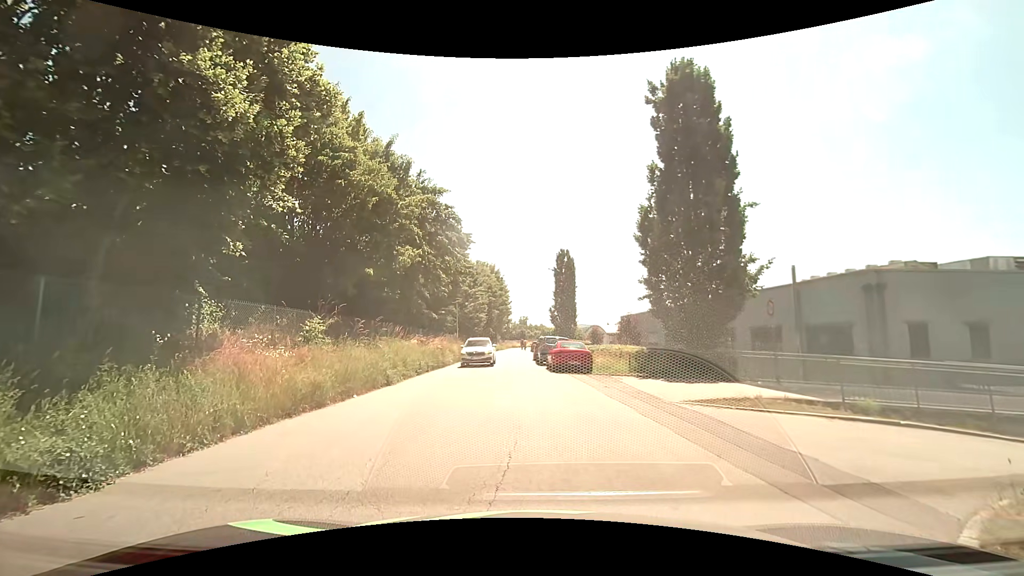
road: tertiary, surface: asphalt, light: Day
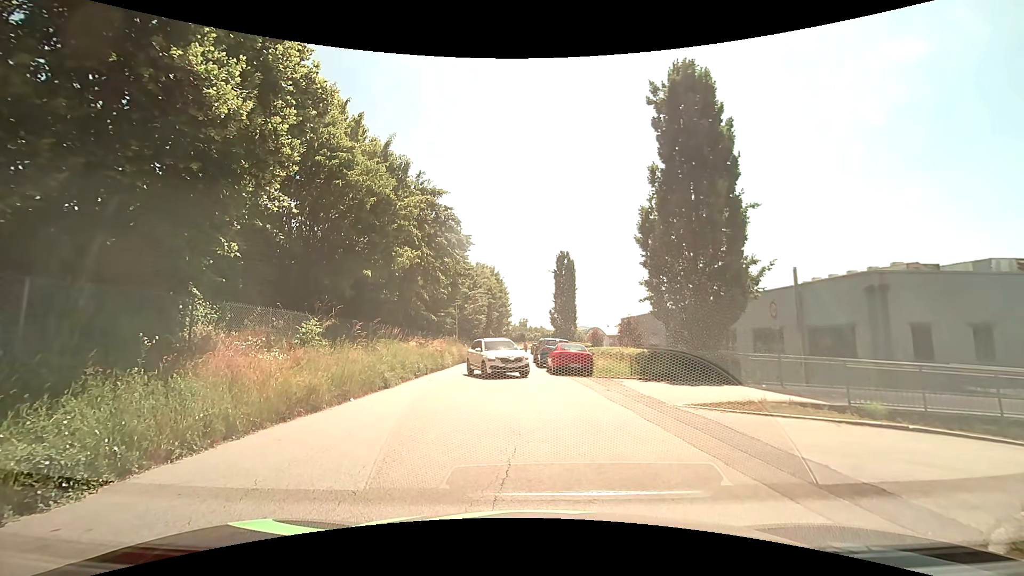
(0.0, +0.3) m; 0°
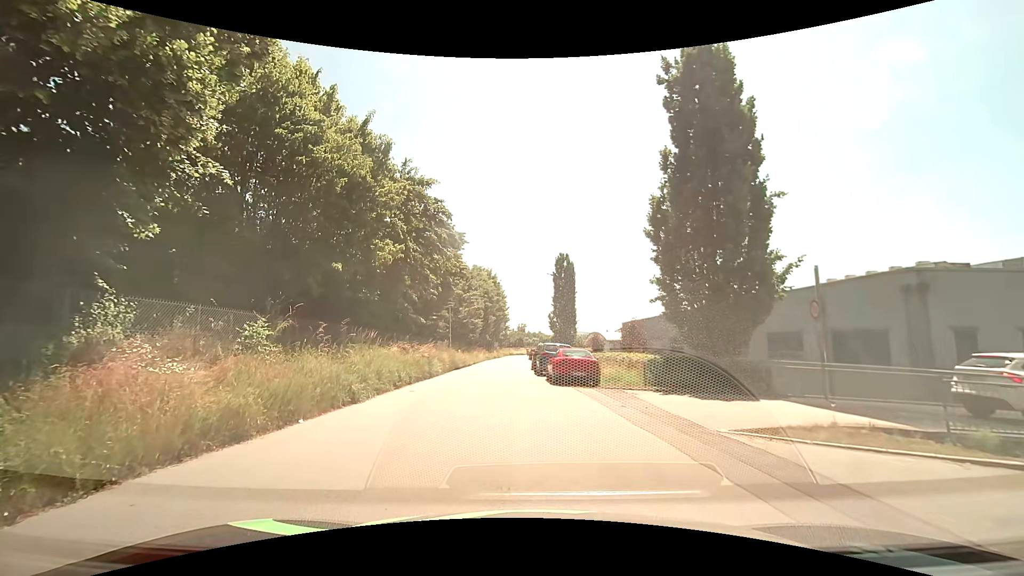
(+0.1, +2.8) m; +2°
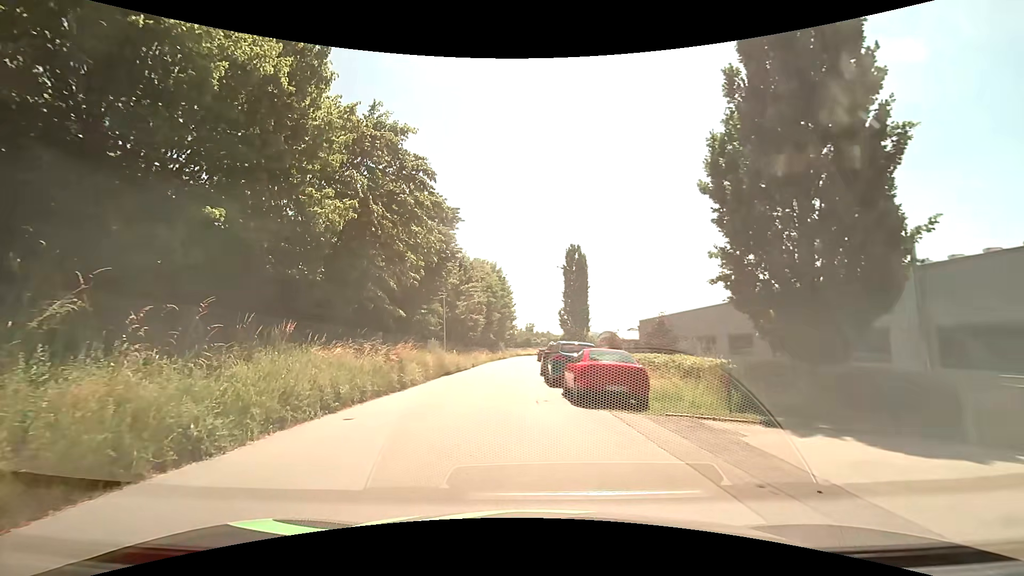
(+0.1, +6.6) m; 0°
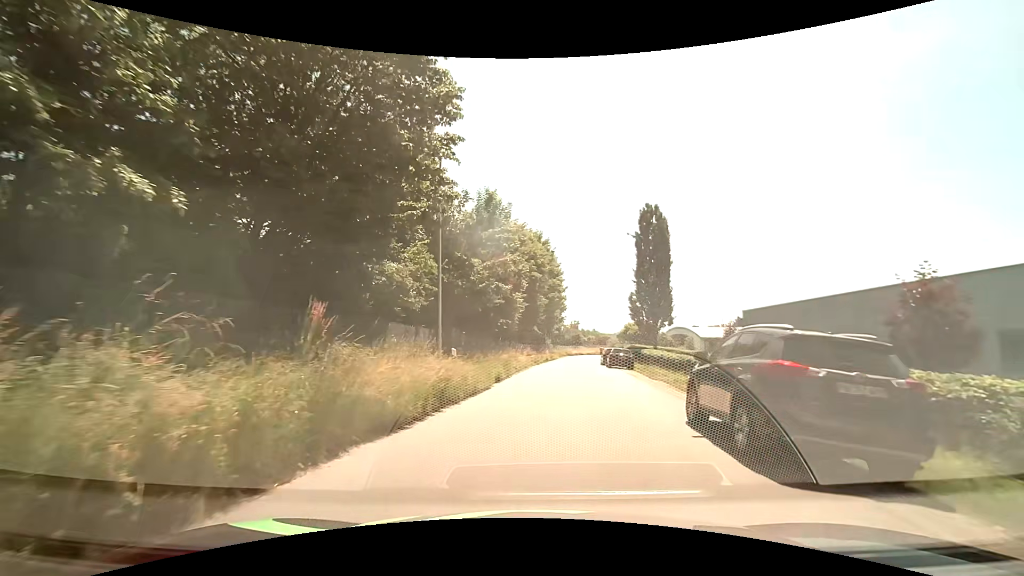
(-1.5, +18.7) m; -5°
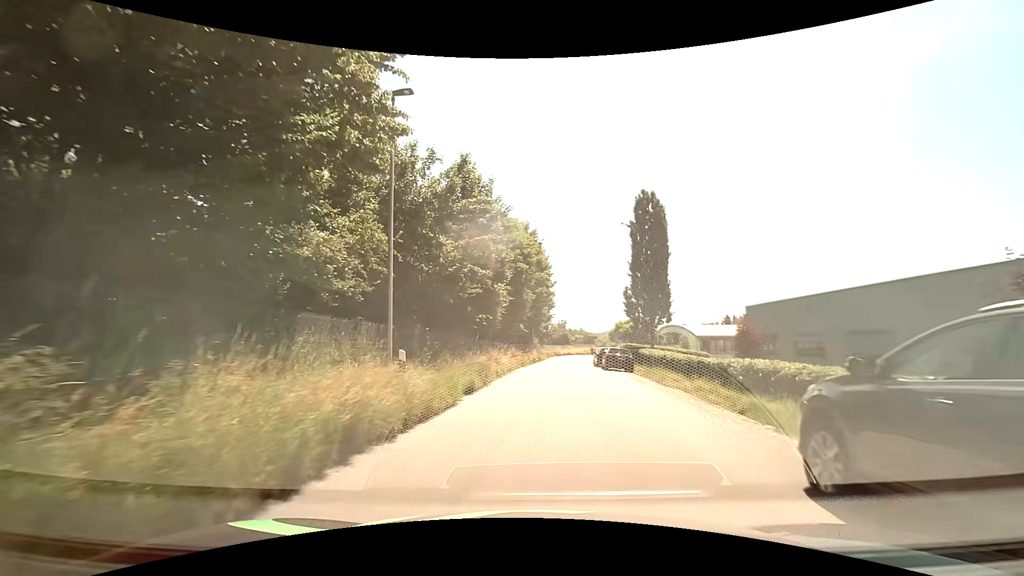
(+0.1, +4.5) m; +2°
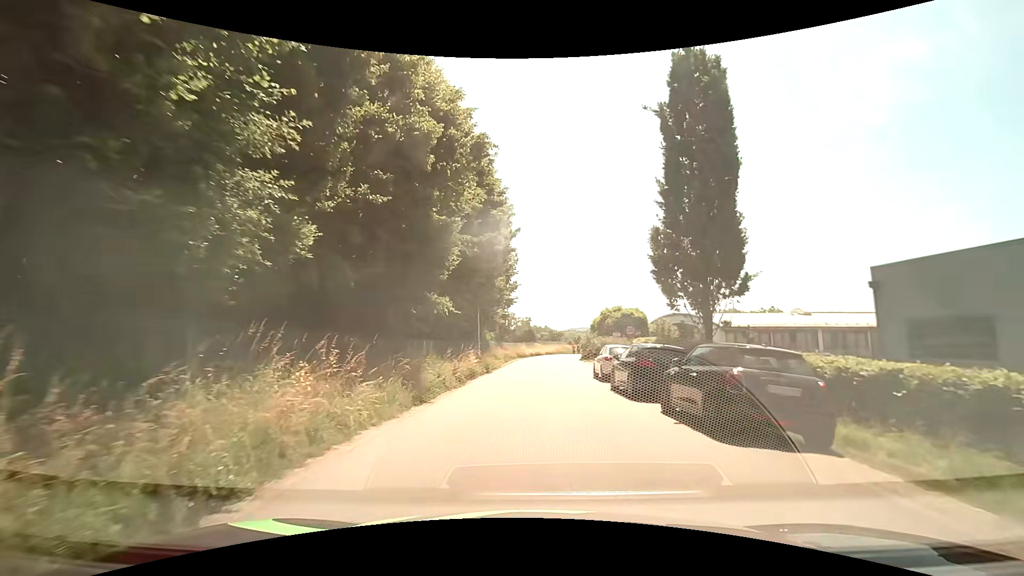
(+1.0, +23.0) m; +5°
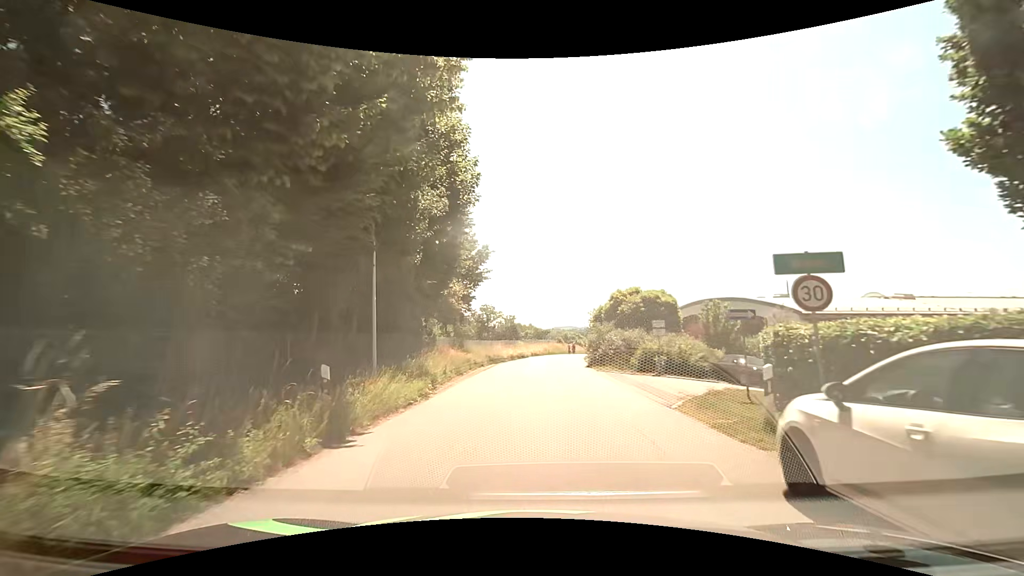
(+0.1, +17.8) m; +2°
(0, +10) (0, +20) (0, +30) (+1, +40) (+2, +50) (+3, +60) (+3, +70) (+4, +80) (+5, +90) (+7, +100) m
